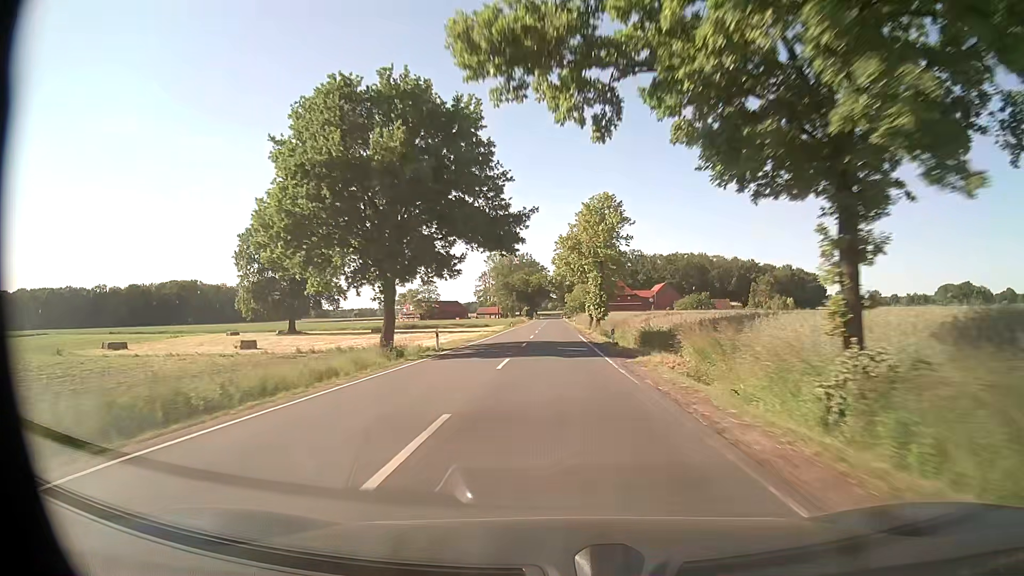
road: secondary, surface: asphalt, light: Day
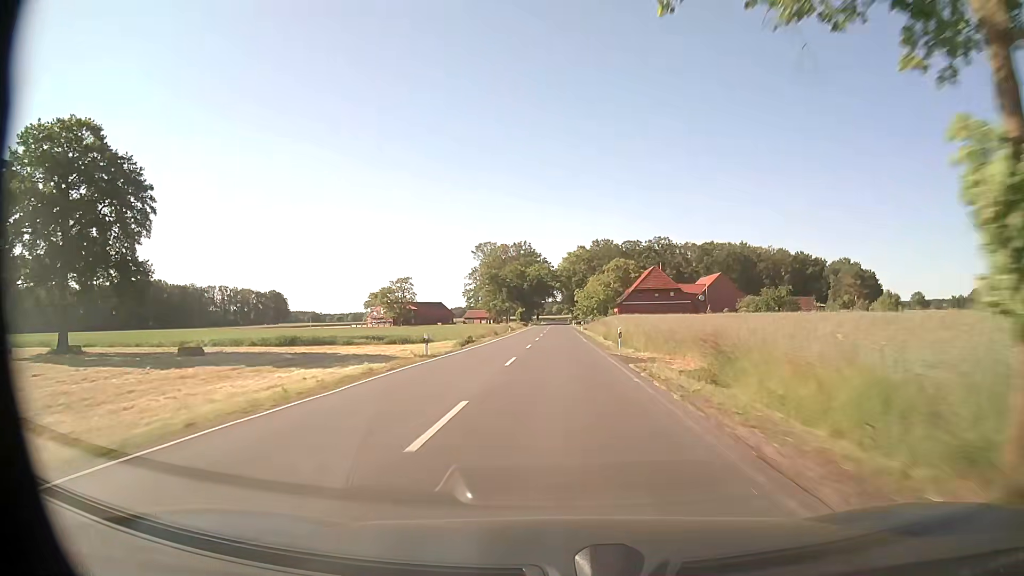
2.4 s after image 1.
(-0.4, +59.4) m; 0°
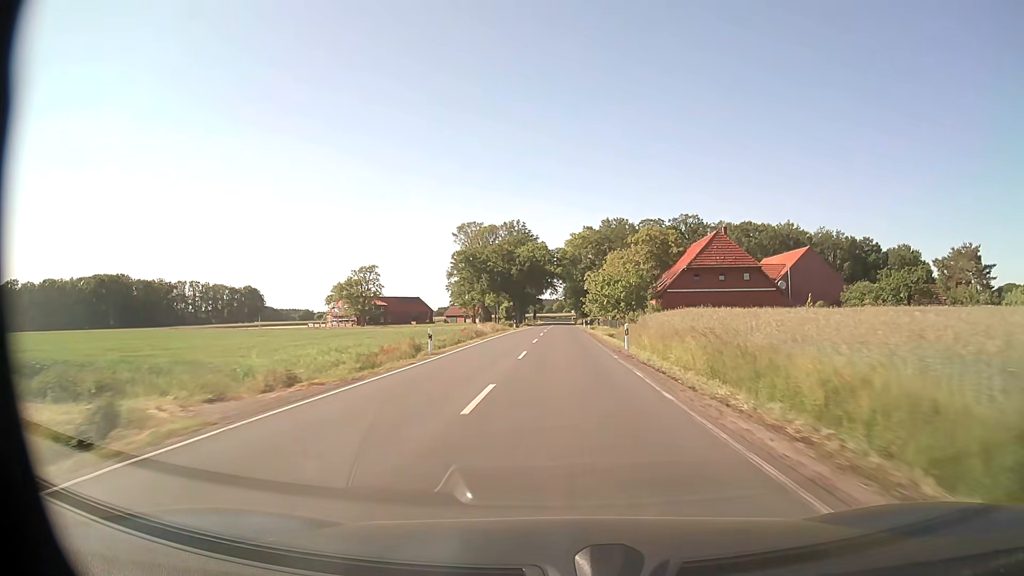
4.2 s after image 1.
(-0.1, +46.0) m; 0°
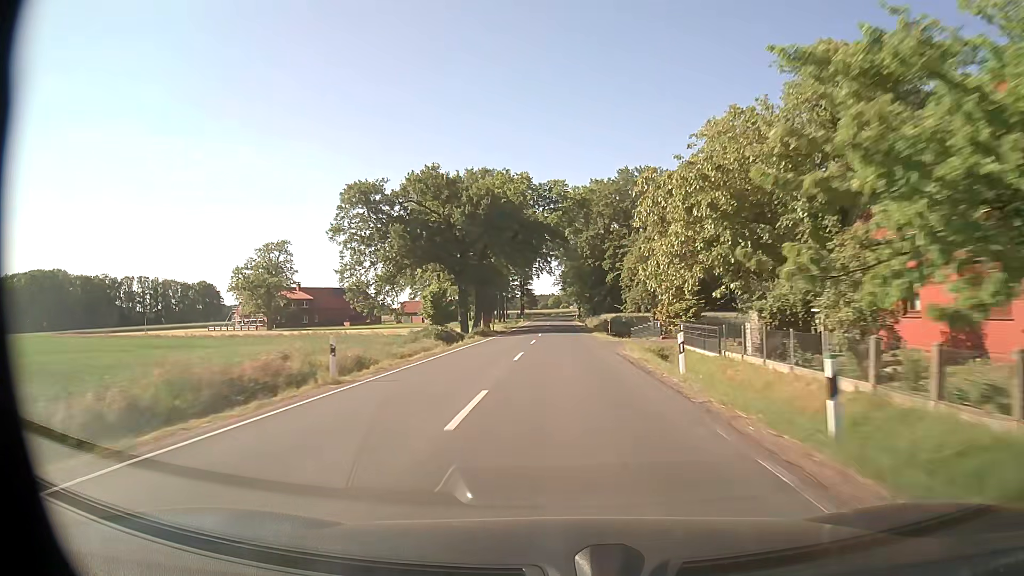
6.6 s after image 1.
(+0.2, +62.2) m; 0°
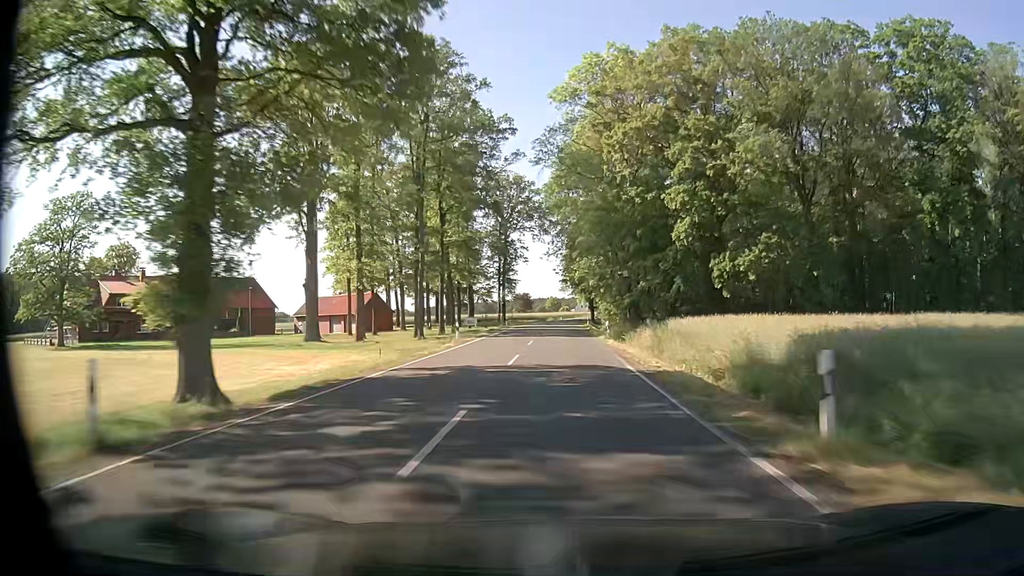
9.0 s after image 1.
(0.0, +62.8) m; 0°
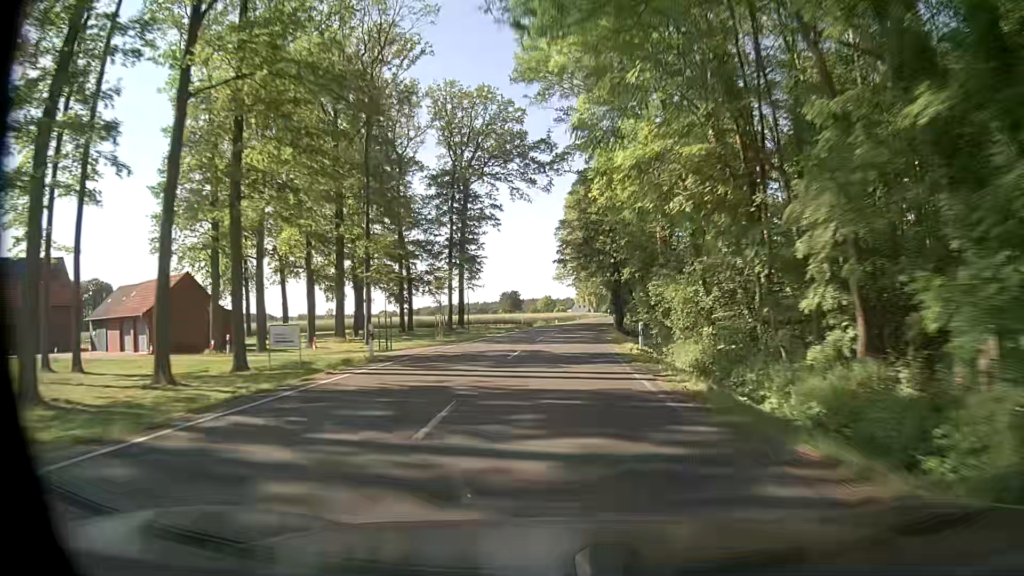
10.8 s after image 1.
(0.0, +47.2) m; 0°
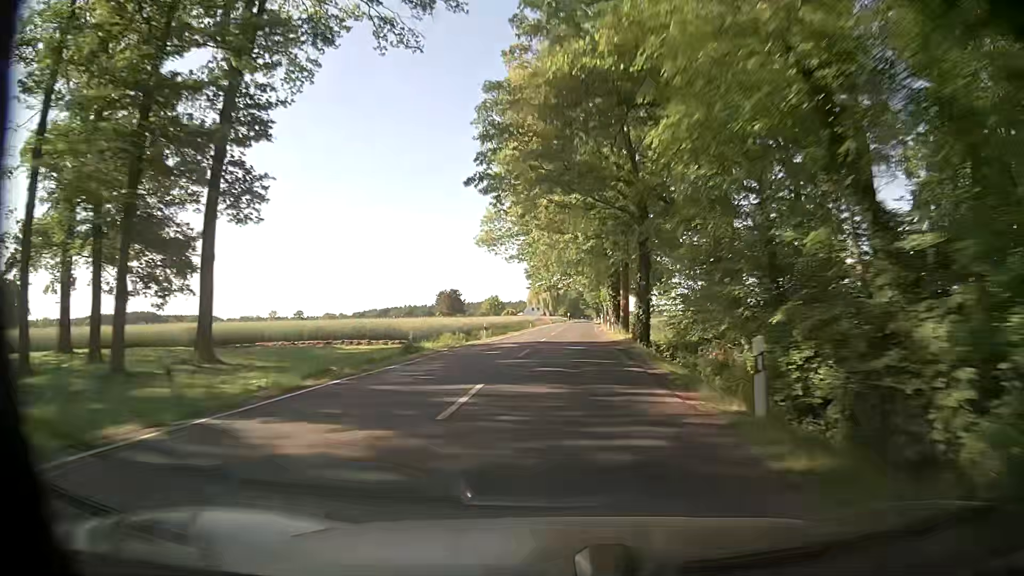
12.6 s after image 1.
(+1.4, +47.2) m; +3°
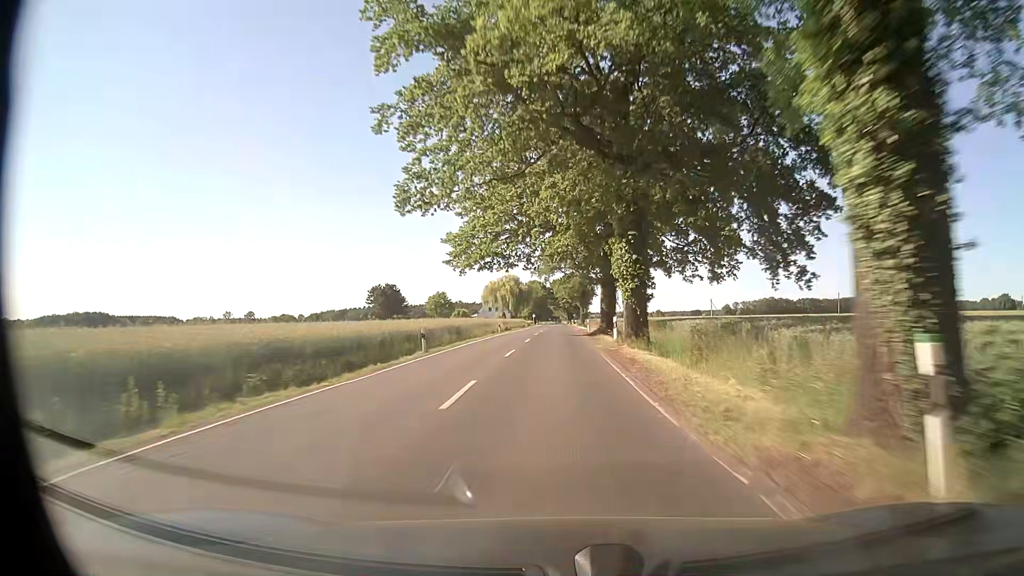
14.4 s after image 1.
(+1.5, +47.2) m; +3°
(0, +10) (0, +20) (0, +30) (0, +40) (0, +50) (0, +60) (0, +70) (0, +80) (0, +90) (+1, +100) m
